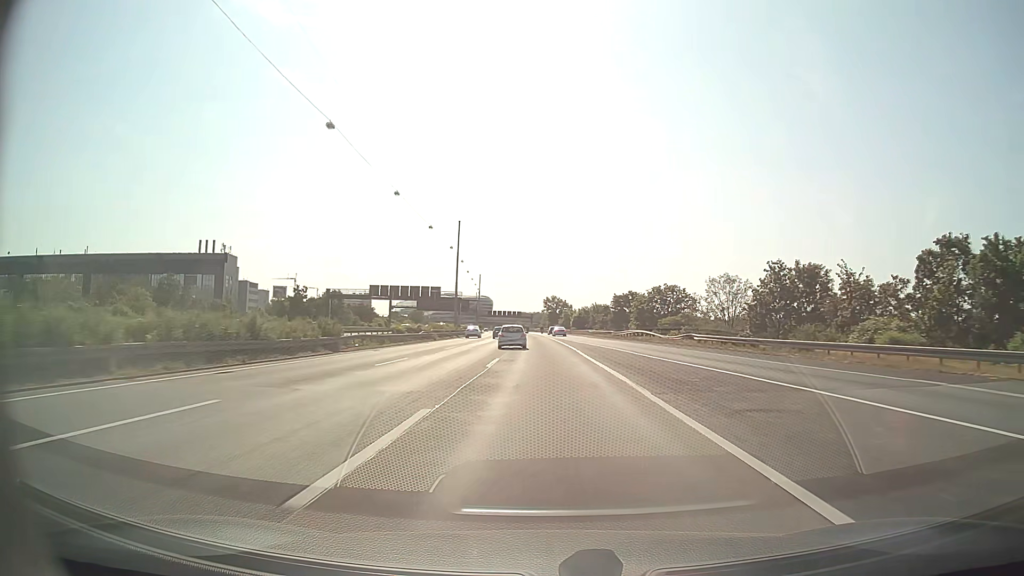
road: motorway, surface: asphalt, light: Day
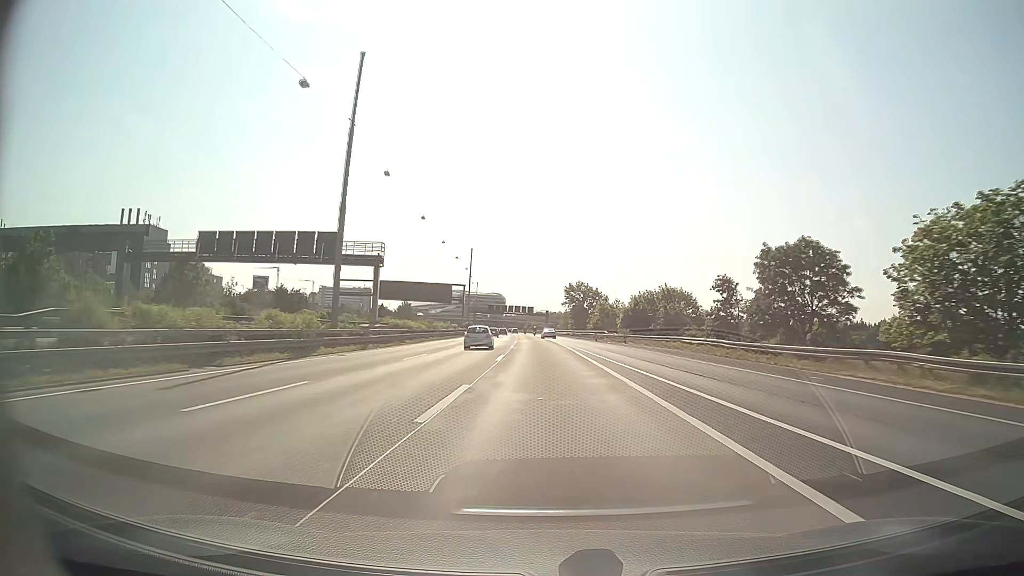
(-0.7, +67.1) m; -1°
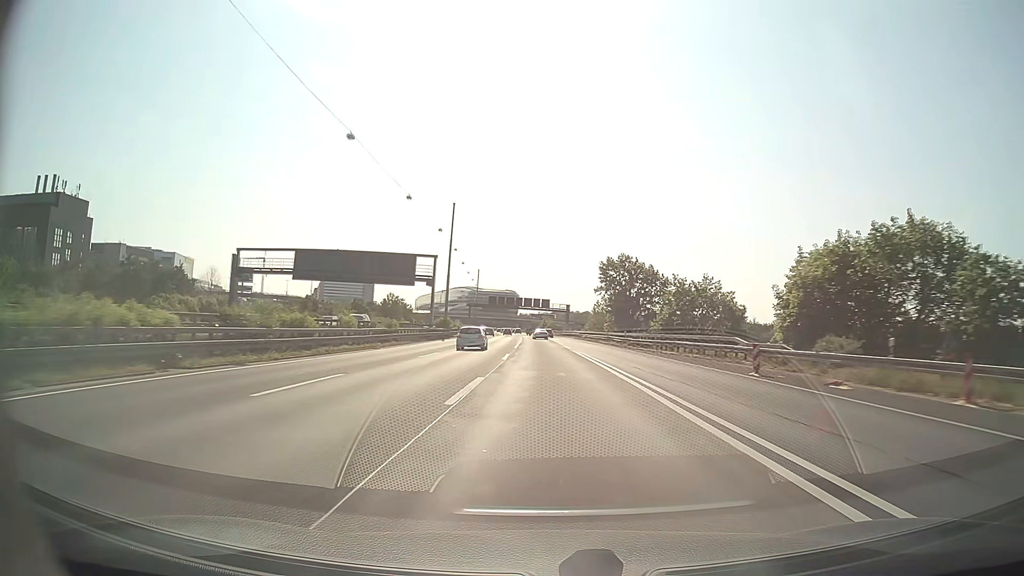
(-0.5, +51.2) m; -1°
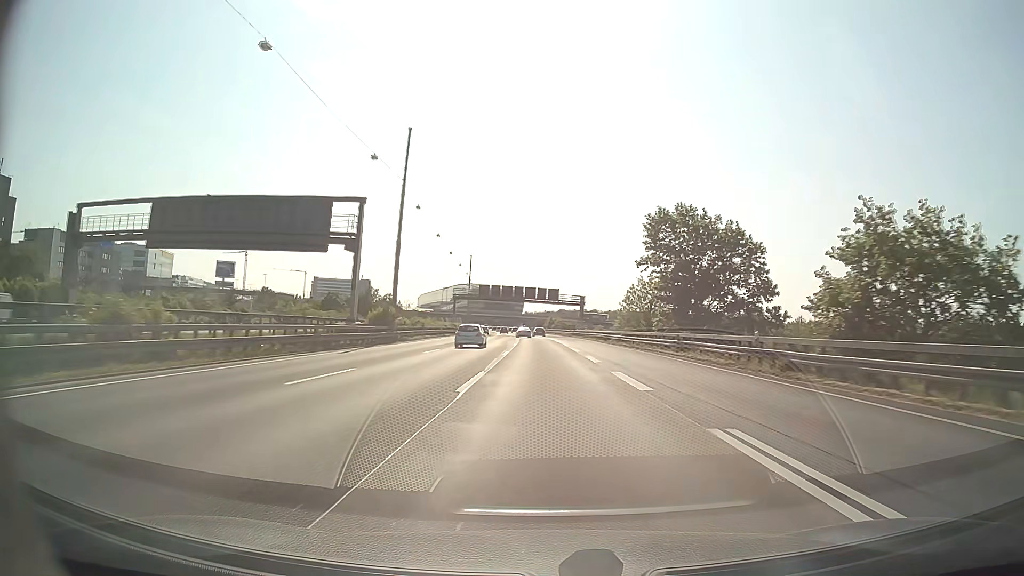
(-0.1, +34.4) m; 0°
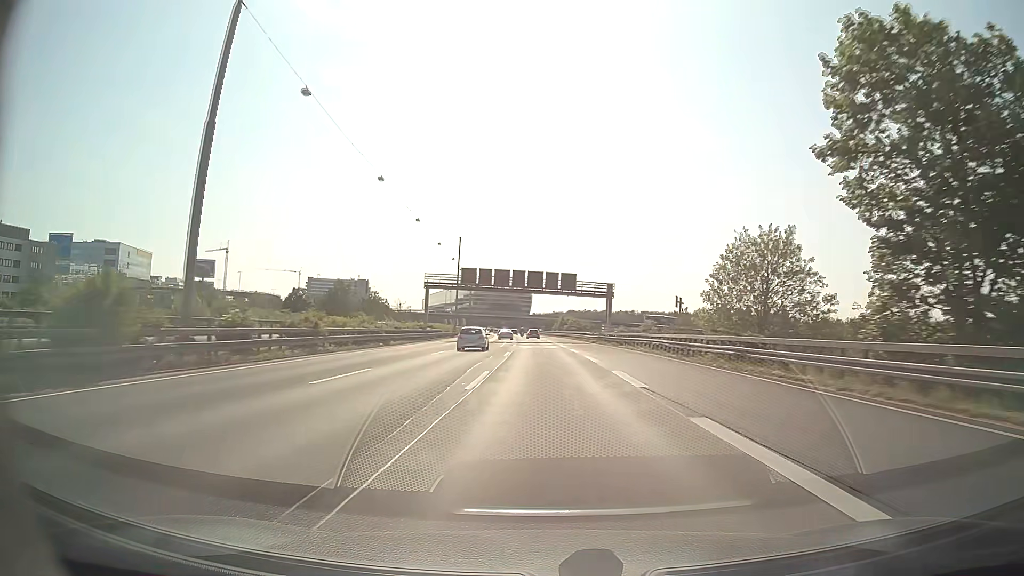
(-0.3, +34.6) m; -1°
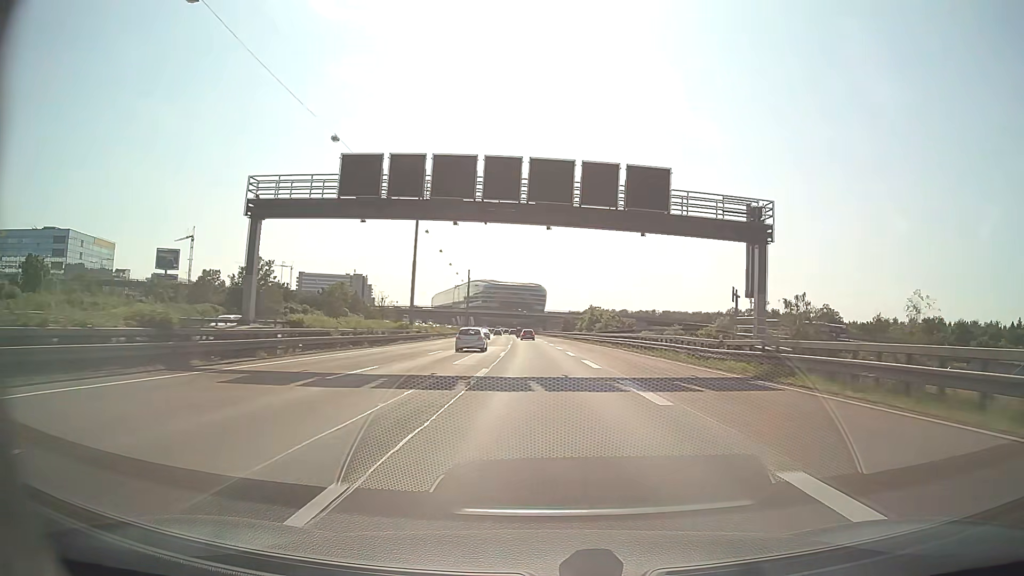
(-0.7, +52.0) m; -1°
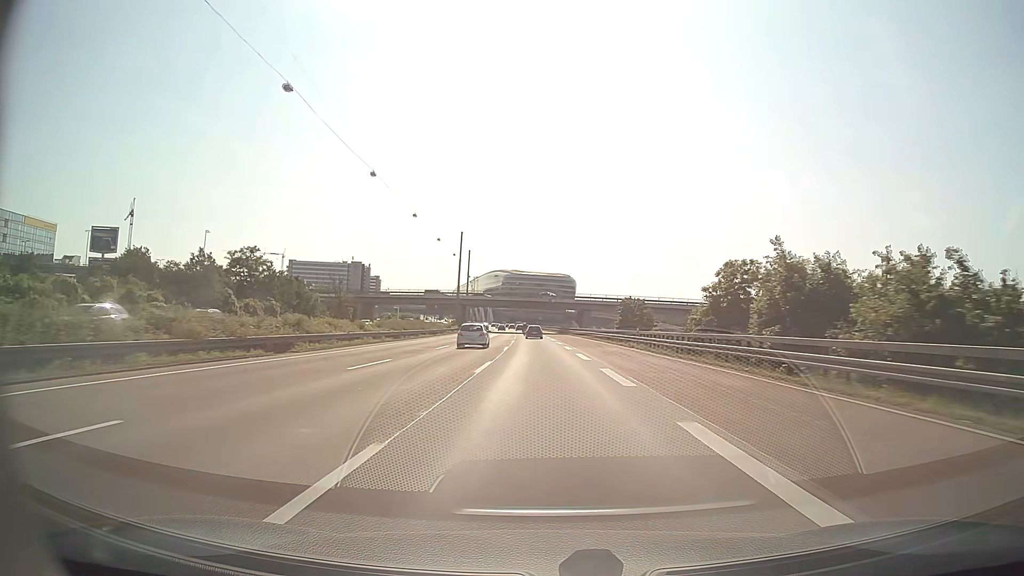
(-1.4, +69.4) m; -2°
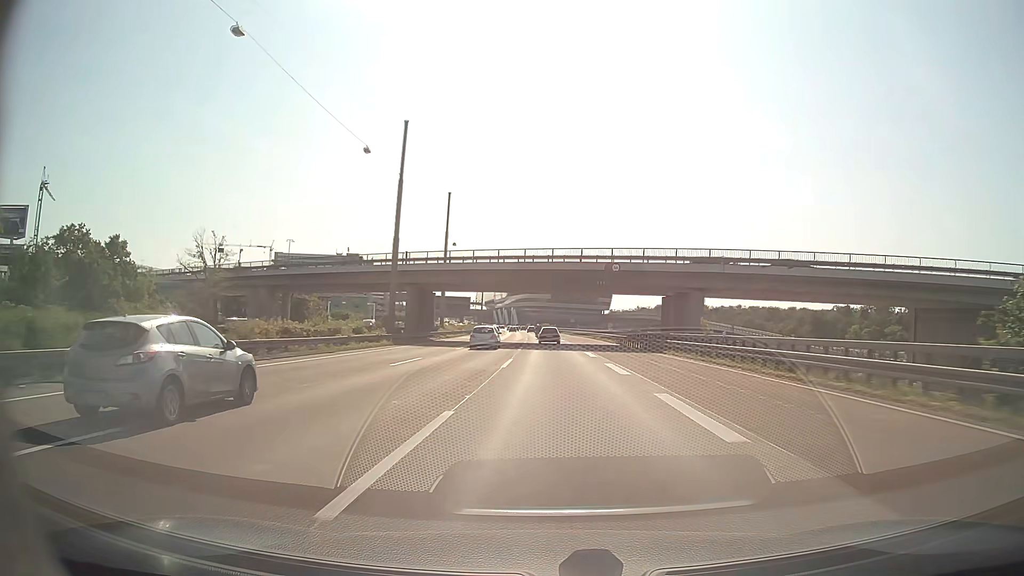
(-1.0, +68.4) m; -2°
(0, +10) (0, +20) (-1, +30) (-1, +40) (-2, +50) (-2, +60) (-3, +70) (-3, +80) (-4, +90) (-4, +100) m
